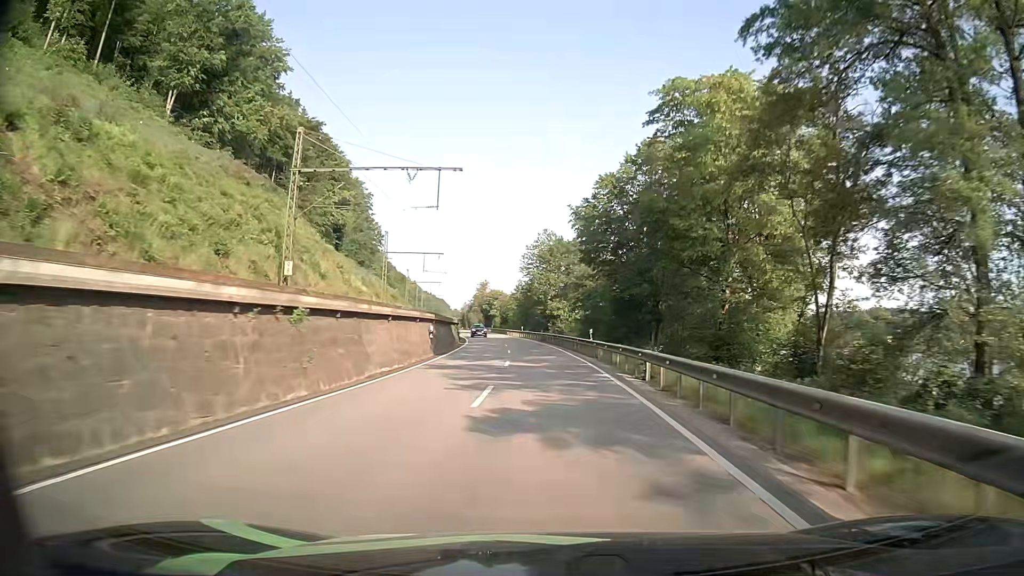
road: primary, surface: asphalt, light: Day
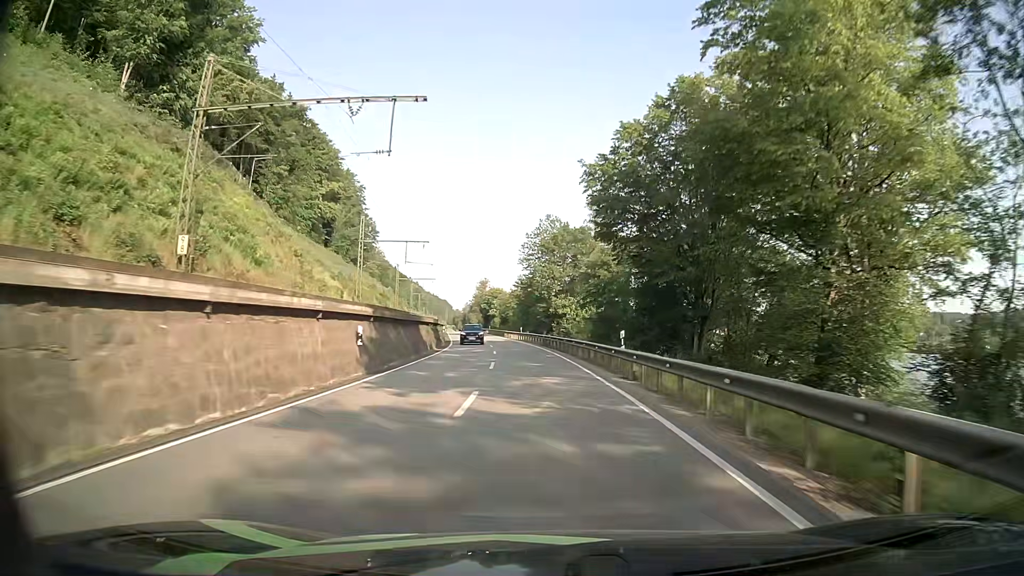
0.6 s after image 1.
(0.0, +13.0) m; 0°
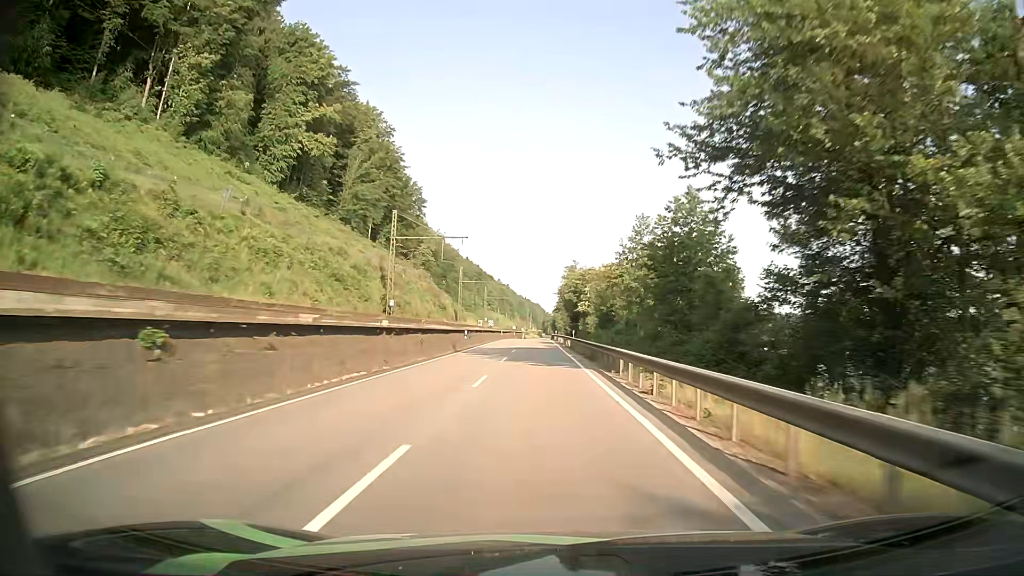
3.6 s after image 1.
(-4.4, +66.3) m; -8°
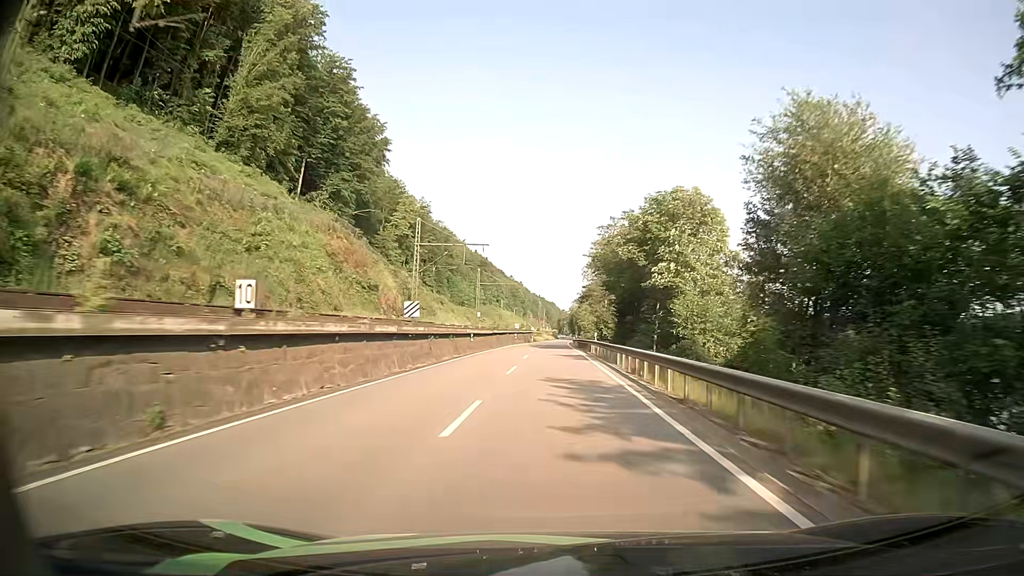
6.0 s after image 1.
(-1.1, +55.2) m; -2°
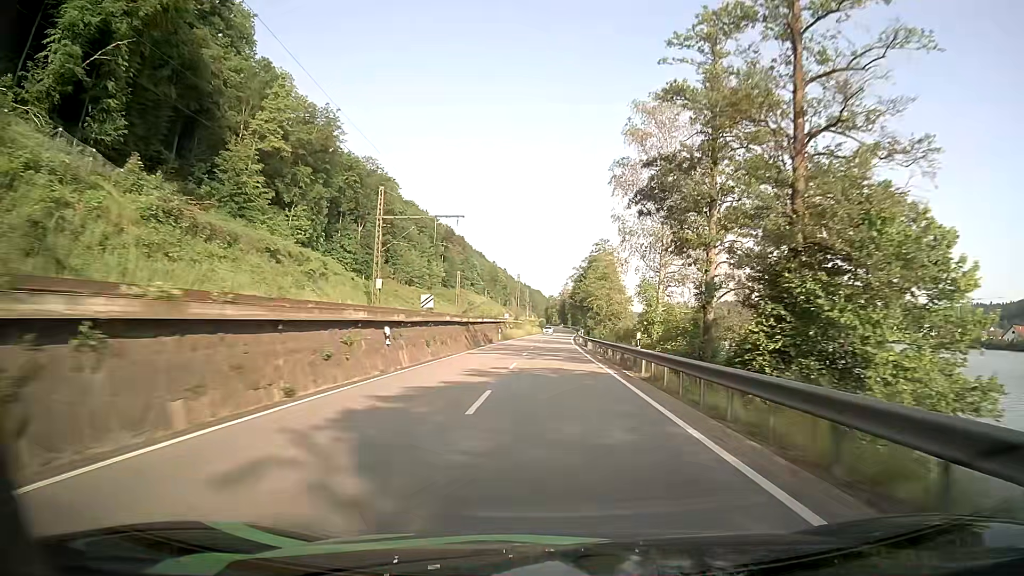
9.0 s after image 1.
(+1.1, +69.7) m; +2°
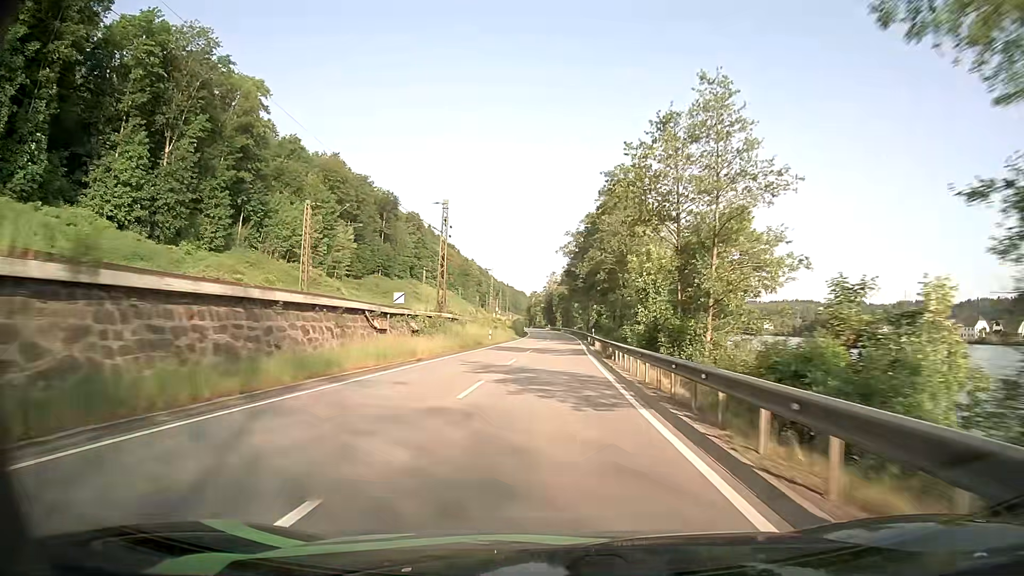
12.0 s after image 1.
(+1.1, +69.1) m; +1°
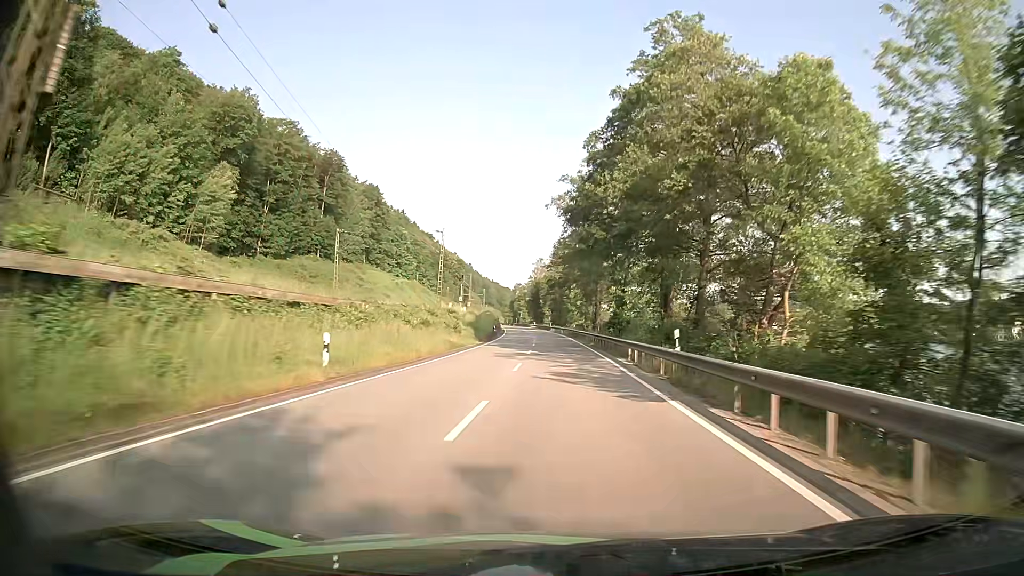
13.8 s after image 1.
(+0.3, +40.7) m; +1°
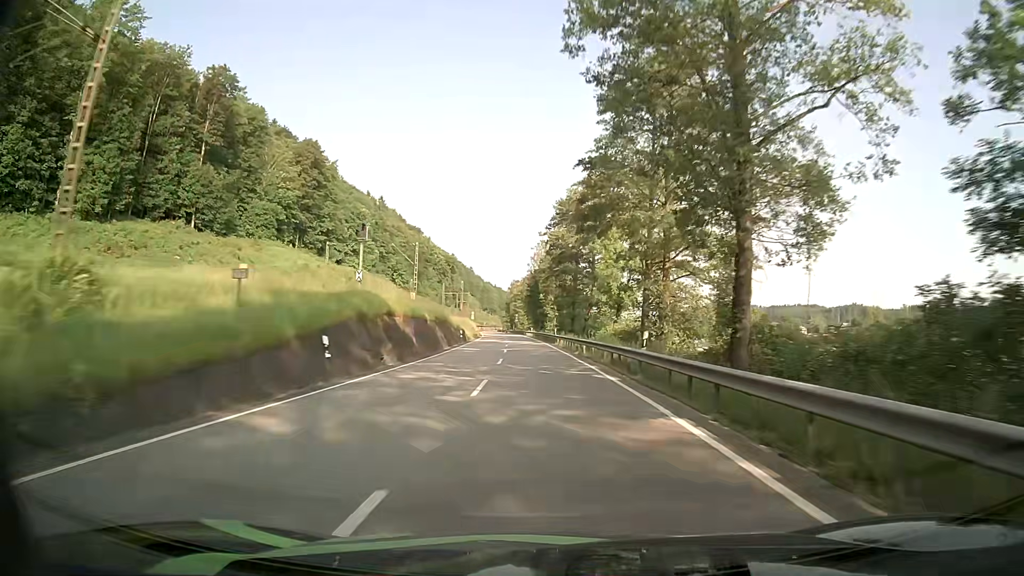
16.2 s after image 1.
(+0.5, +54.2) m; 0°
(0, +10) (0, +20) (-1, +30) (-1, +40) (-2, +50) (-2, +60) (-3, +70) (-4, +80) (-5, +90) (-6, +100) m
